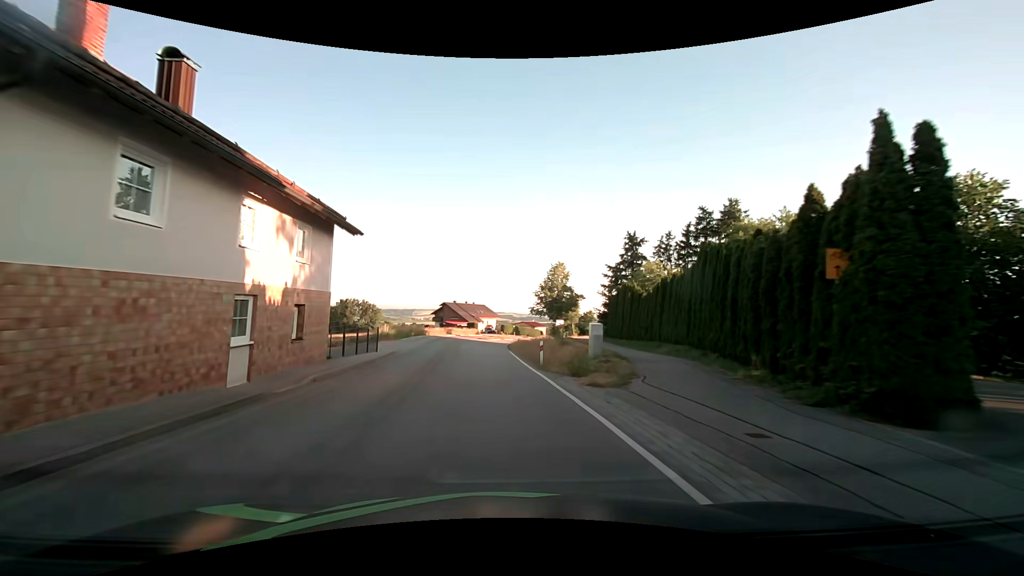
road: secondary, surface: asphalt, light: Day
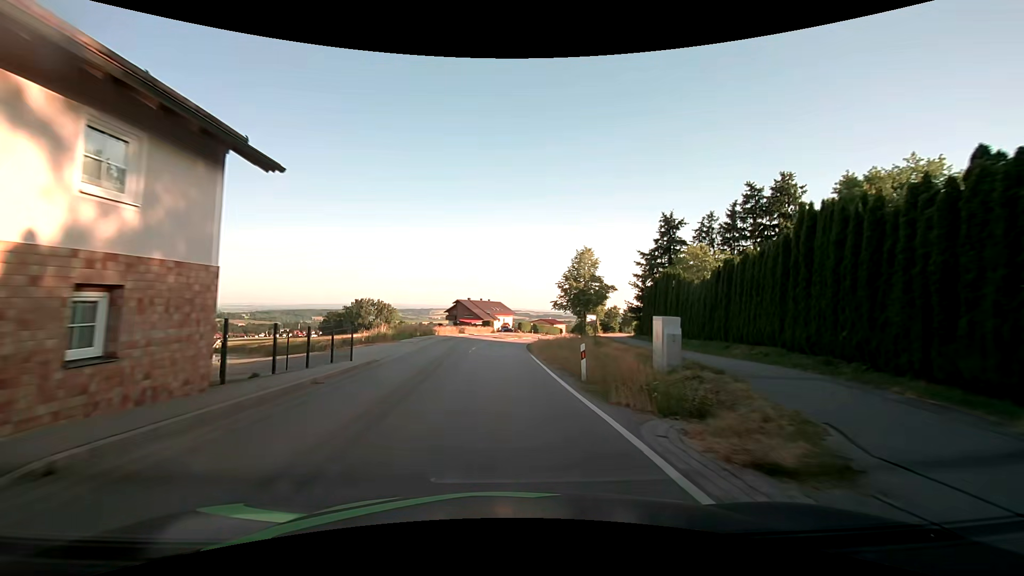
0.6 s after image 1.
(-0.1, +7.7) m; -2°
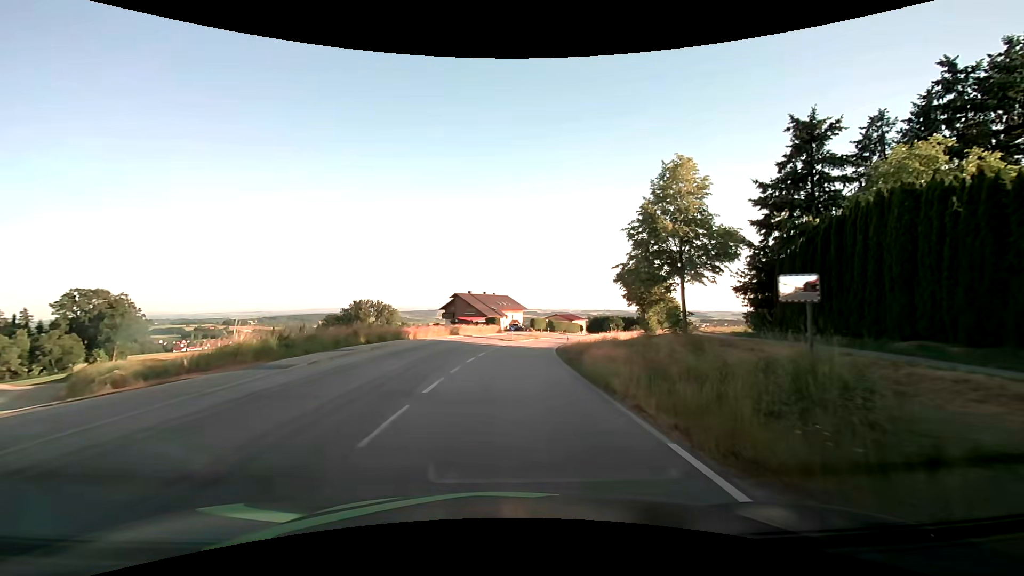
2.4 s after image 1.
(-0.4, +23.4) m; -1°
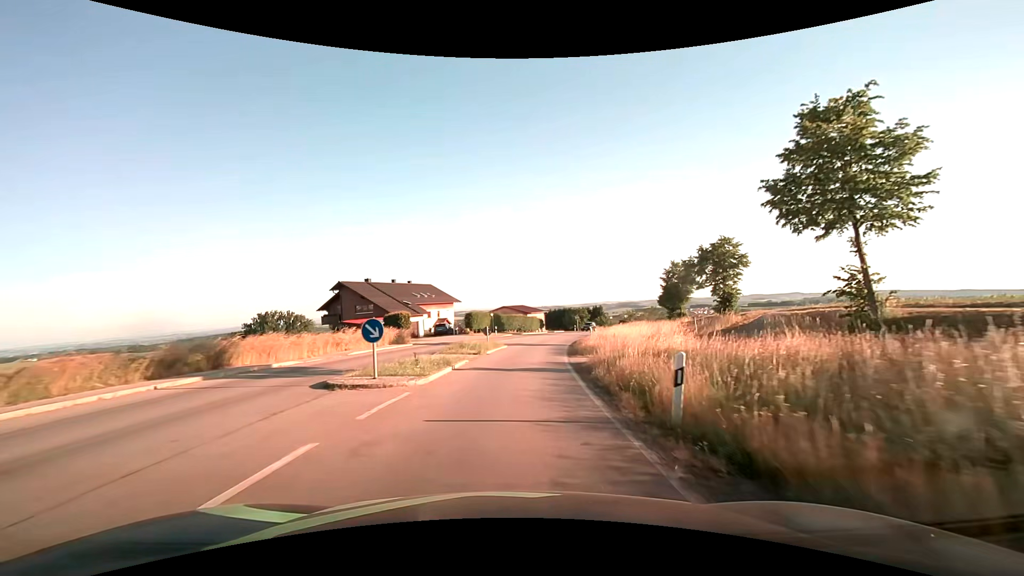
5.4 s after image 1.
(+2.0, +38.5) m; +7°
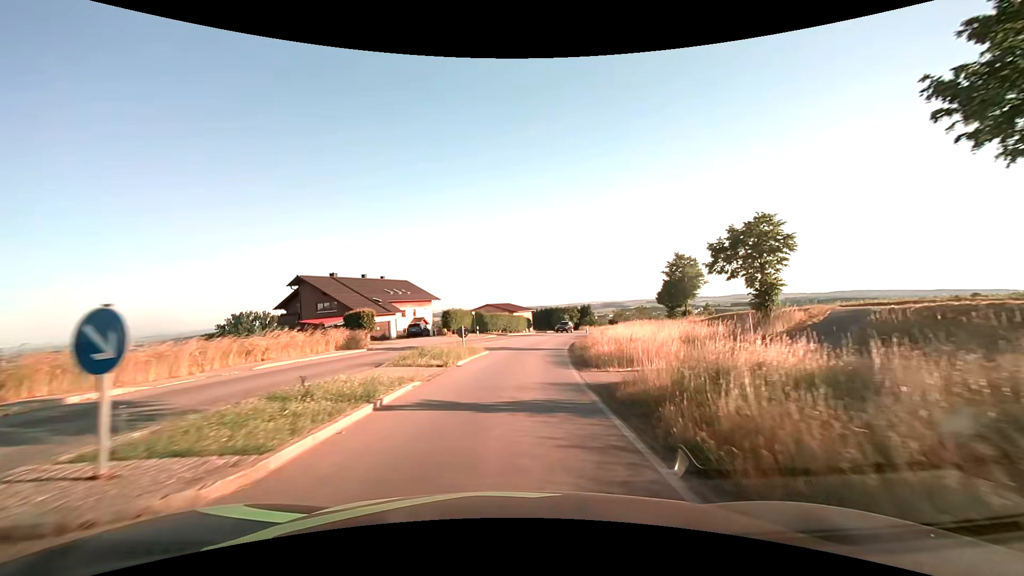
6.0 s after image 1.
(+0.1, +7.6) m; +2°
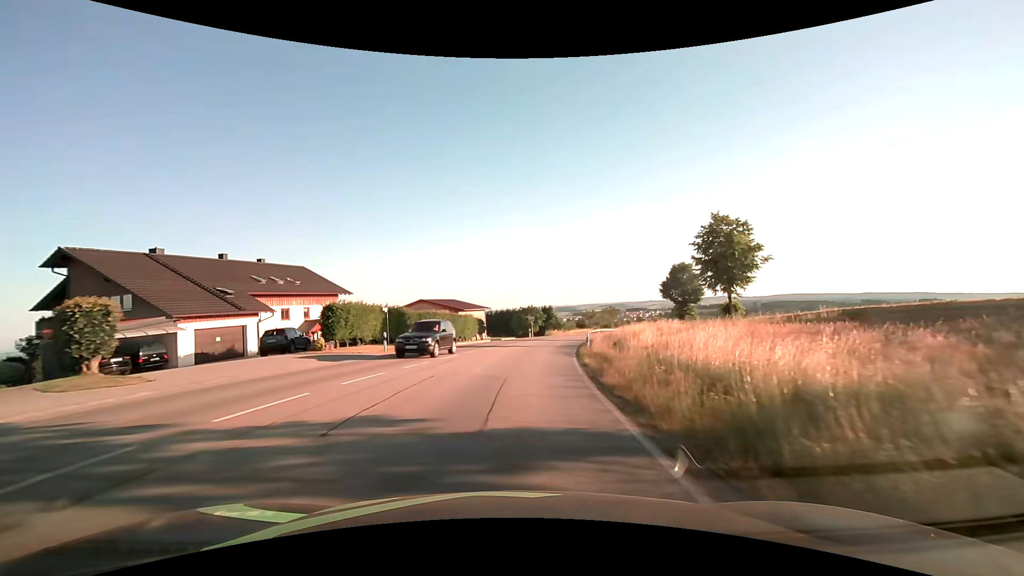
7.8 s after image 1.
(+1.0, +22.7) m; +5°
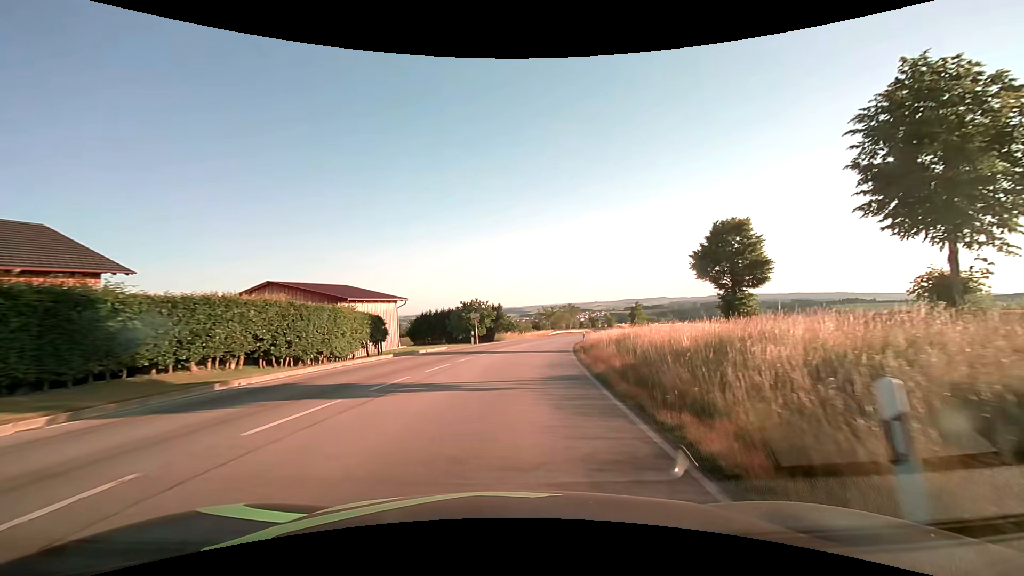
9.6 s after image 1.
(+1.3, +22.8) m; +6°
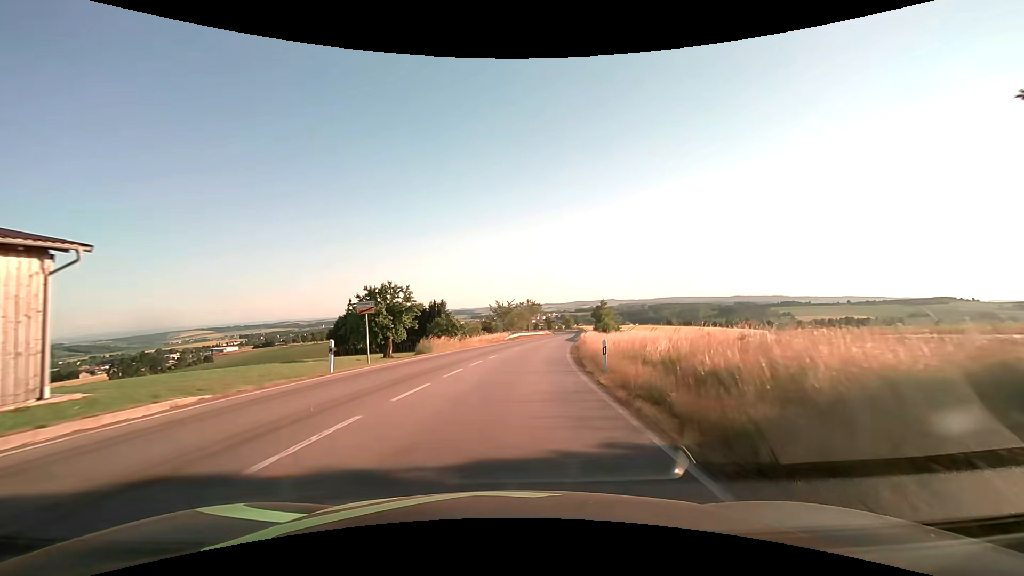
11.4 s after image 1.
(+1.1, +24.0) m; +6°
(0, +10) (+1, +20) (+2, +30) (+3, +40) (+4, +50) (+6, +60) (+7, +70) (+9, +79) (+11, +89) (+12, +99) m
